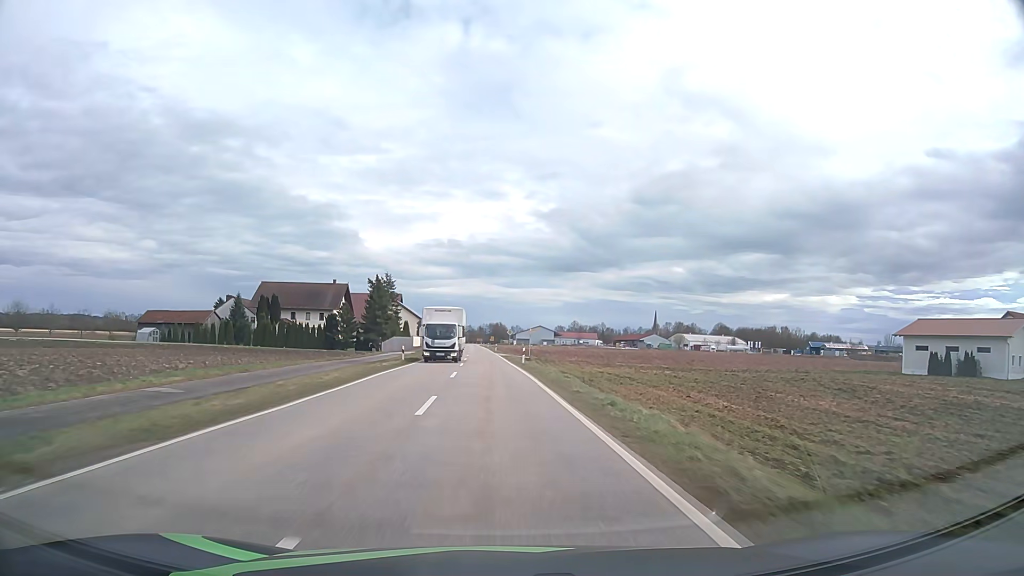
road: tertiary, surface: asphalt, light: Day
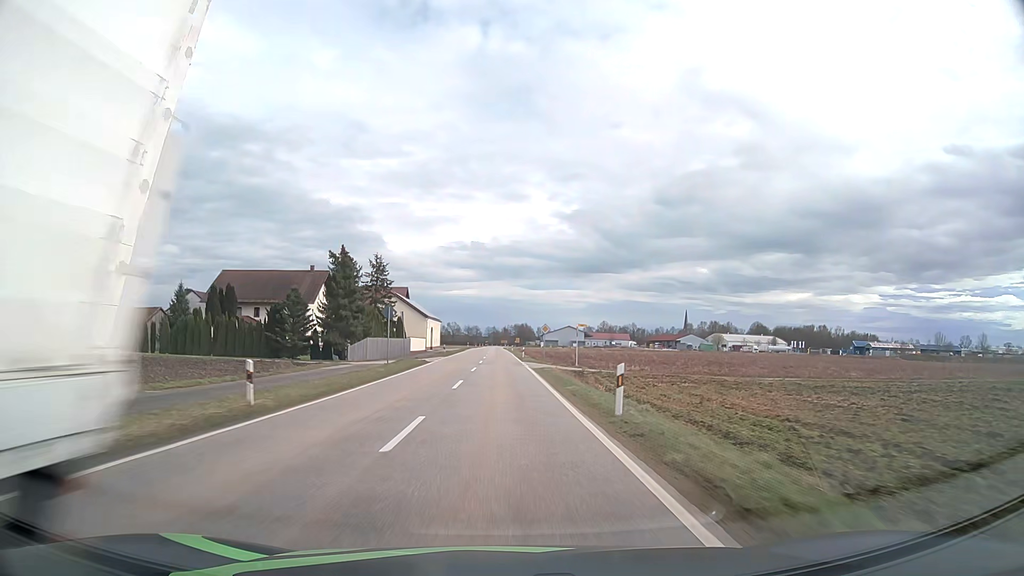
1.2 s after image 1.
(-0.6, +28.4) m; -2°
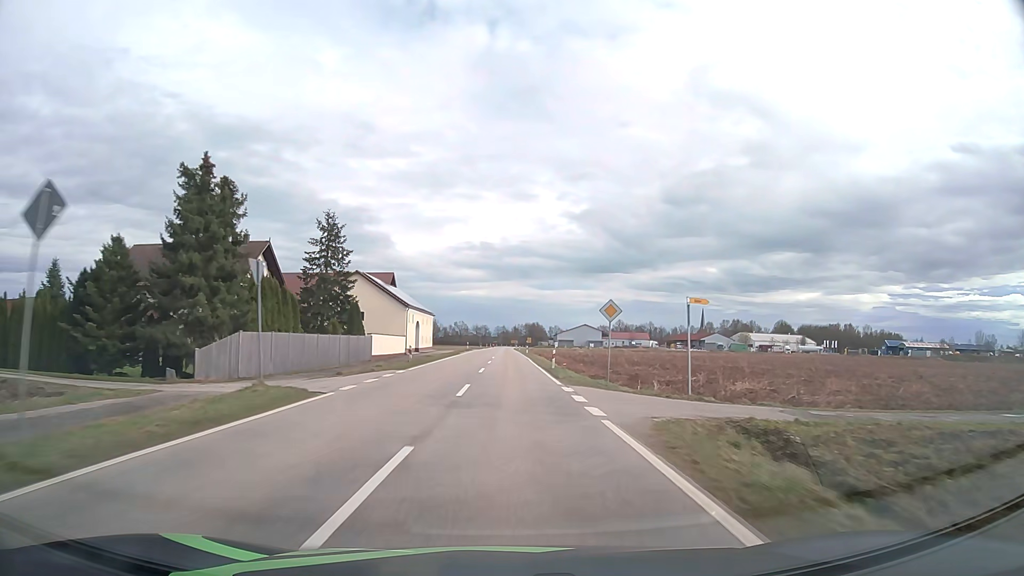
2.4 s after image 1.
(-0.3, +28.4) m; -1°
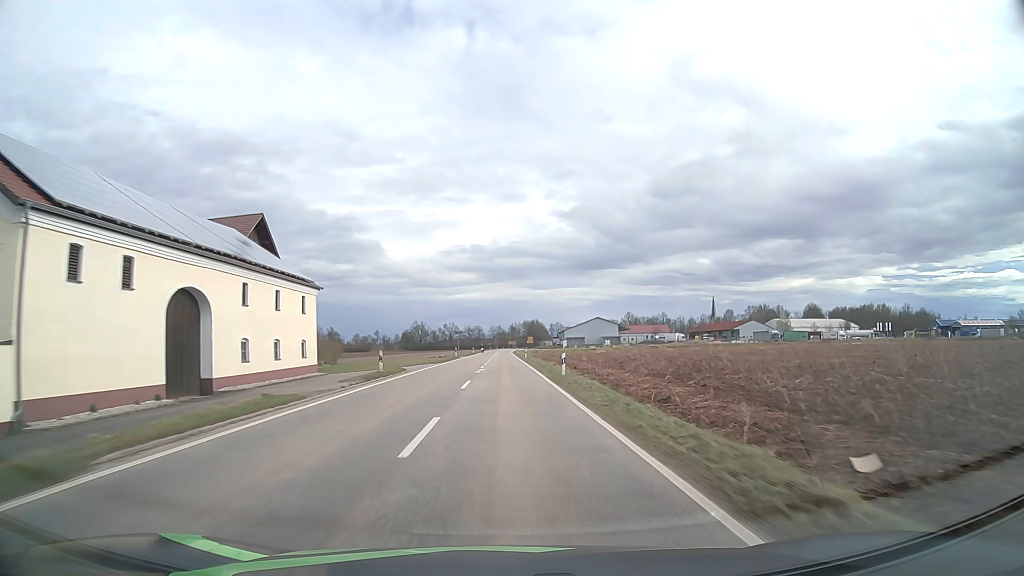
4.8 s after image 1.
(+0.2, +56.7) m; 0°
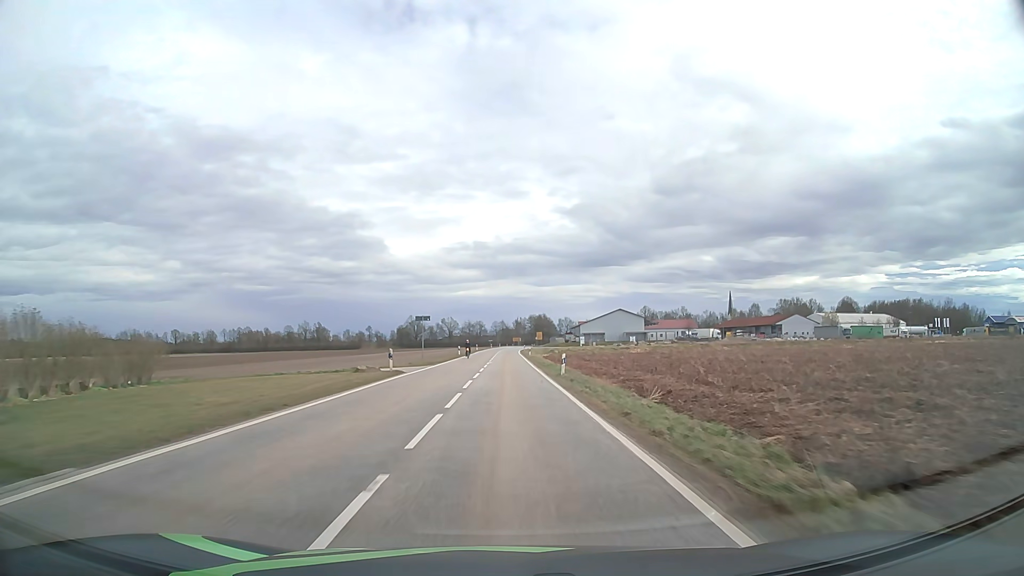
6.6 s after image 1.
(-0.2, +42.5) m; 0°
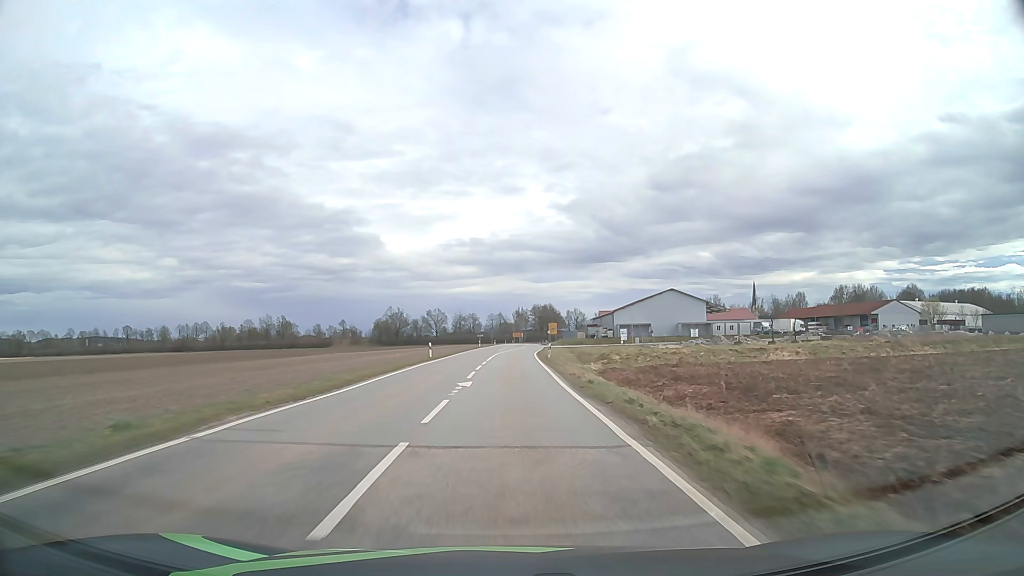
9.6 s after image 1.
(+0.2, +70.1) m; 0°
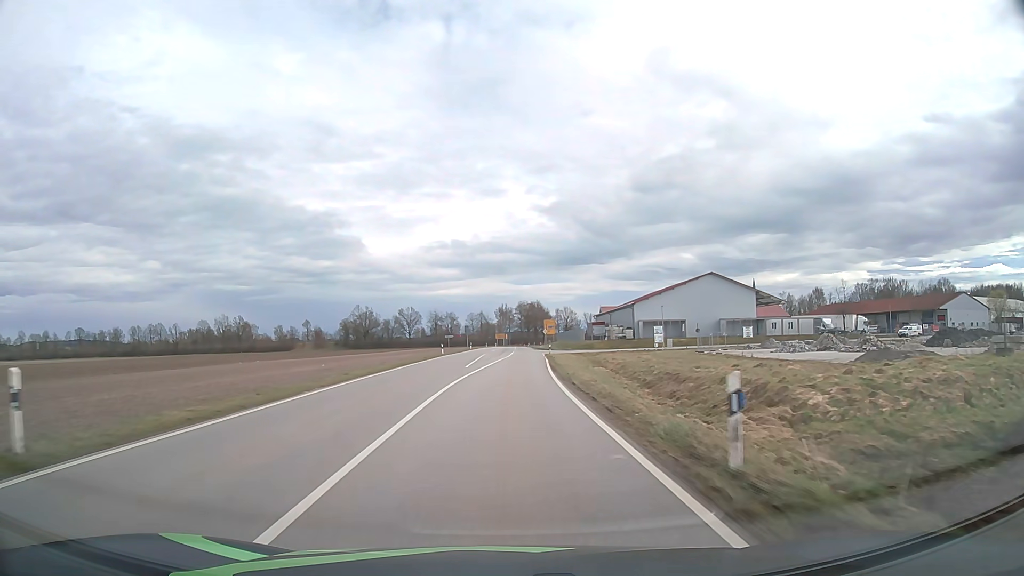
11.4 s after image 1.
(+0.4, +39.6) m; +1°
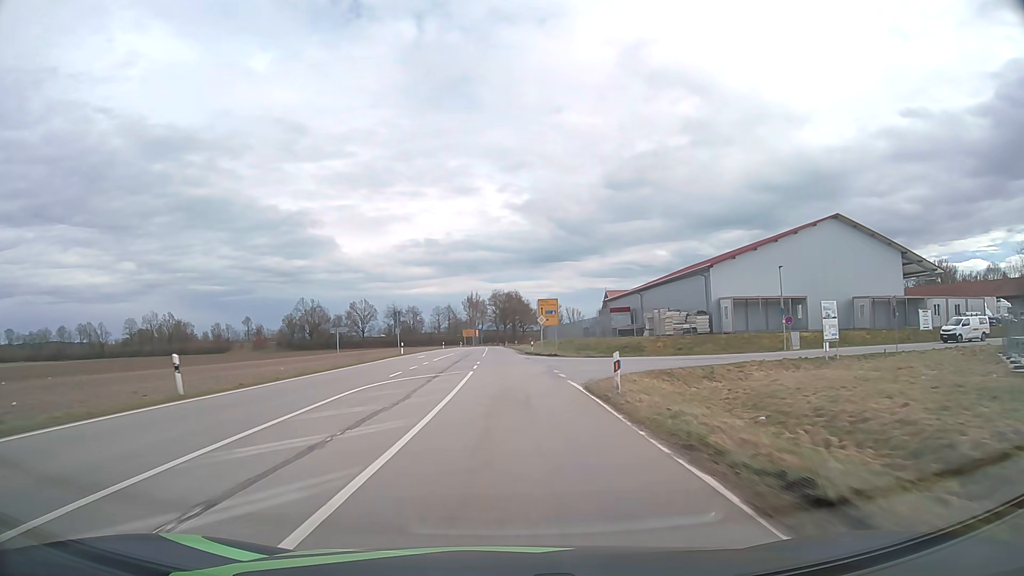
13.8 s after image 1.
(+1.2, +50.9) m; +2°
(0, +10) (0, +20) (0, +30) (0, +40) (0, +50) (0, +60) (-1, +70) (-1, +80) (-1, +90) (-1, +100) m
